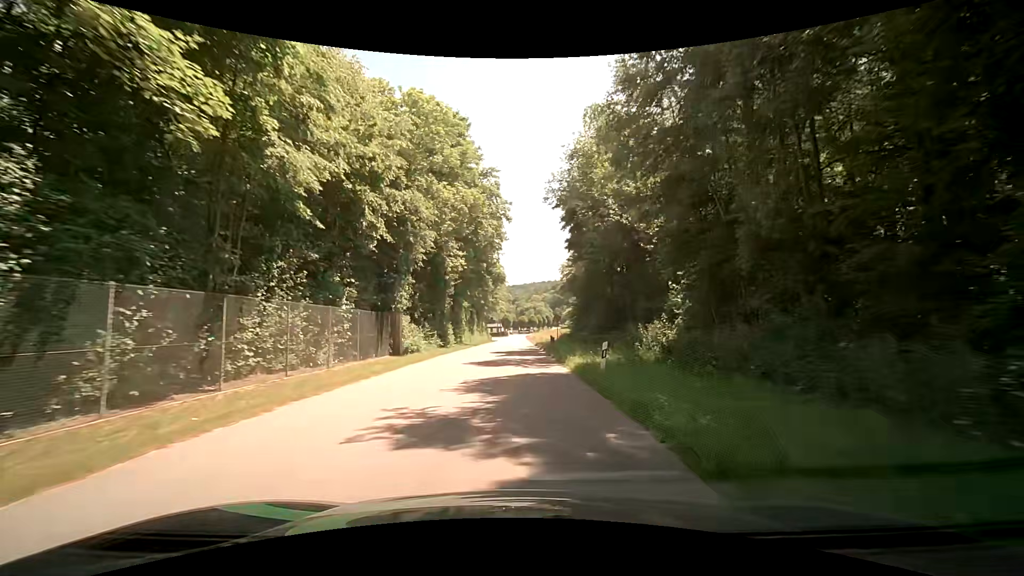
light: Day
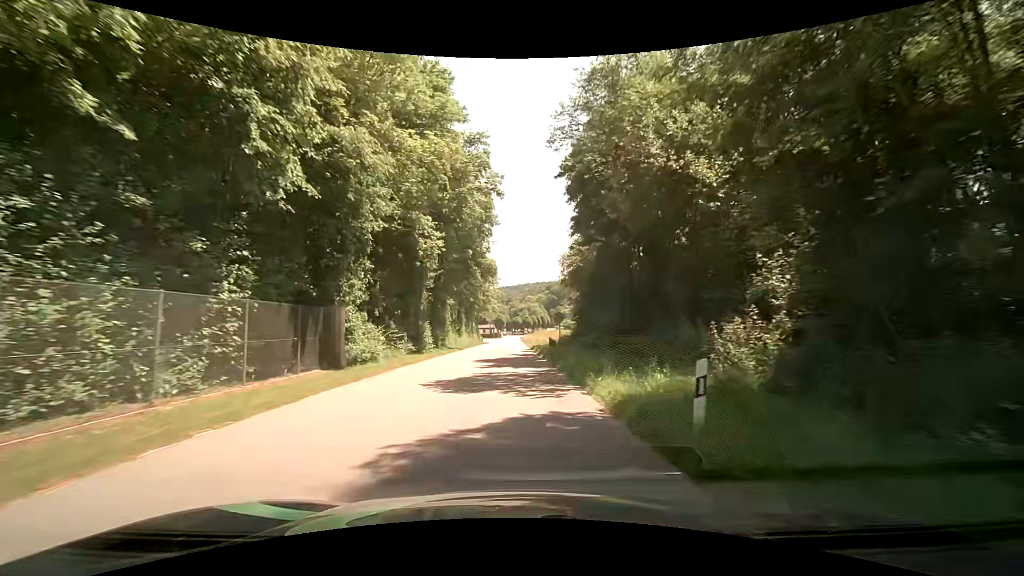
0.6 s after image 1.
(+0.1, +7.8) m; +2°
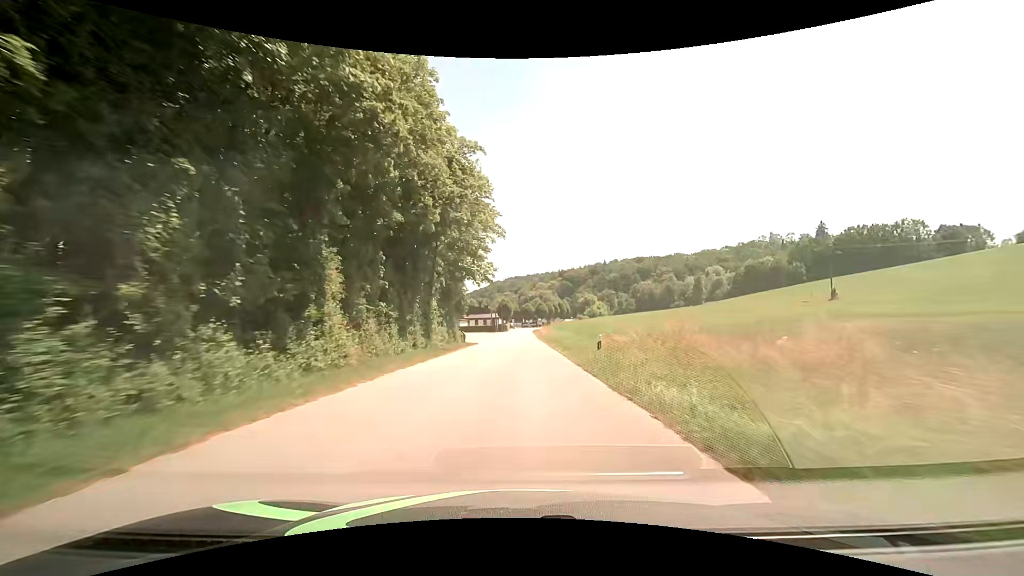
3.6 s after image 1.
(-1.5, +47.6) m; -2°
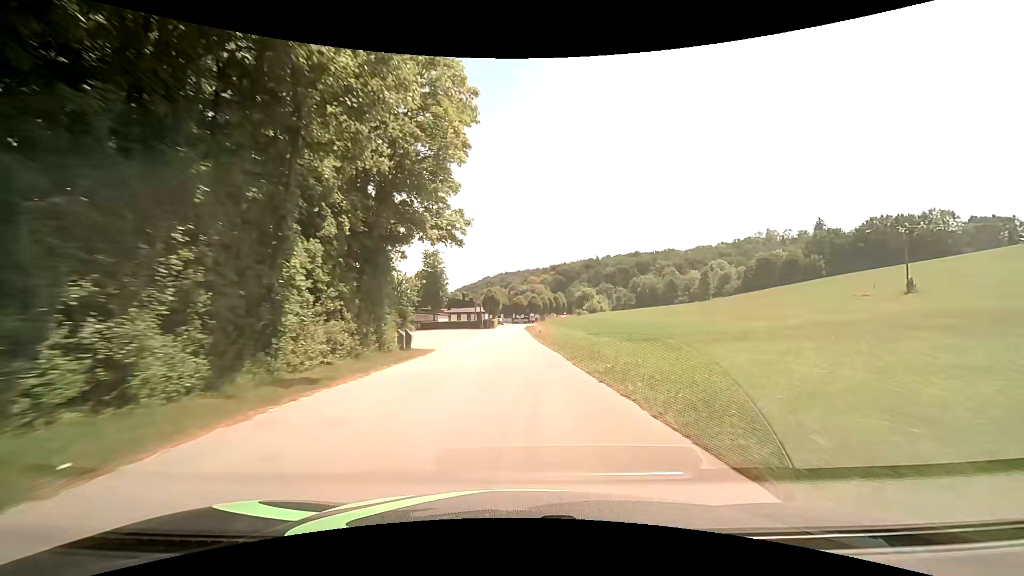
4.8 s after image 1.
(0.0, +20.5) m; +1°
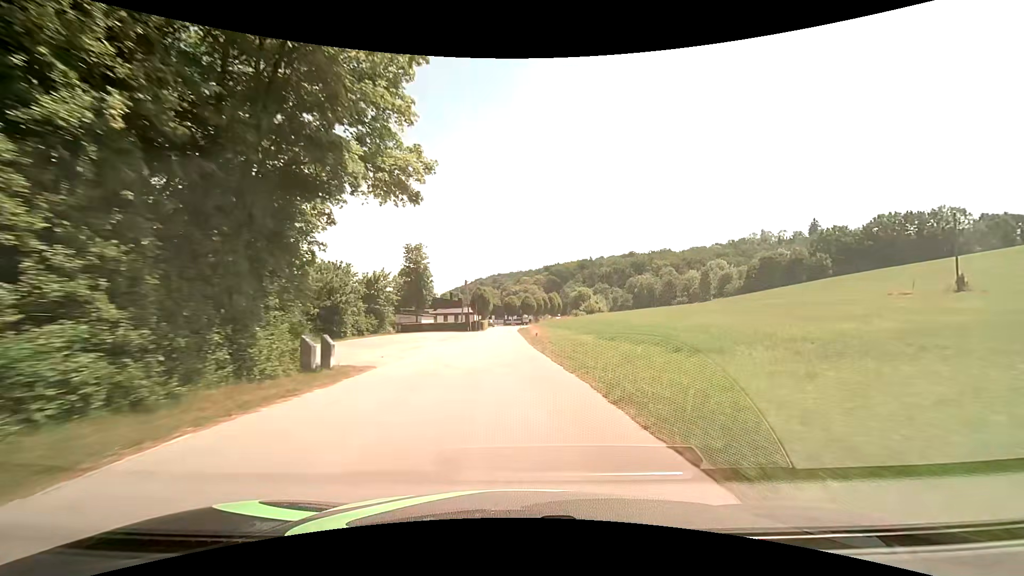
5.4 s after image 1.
(+0.1, +10.1) m; +1°
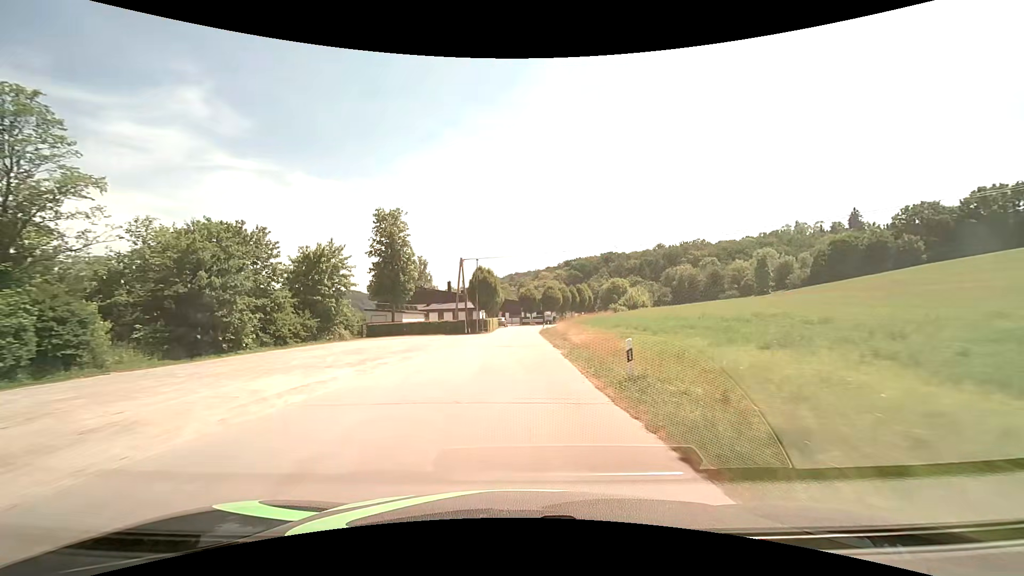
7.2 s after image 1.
(-0.5, +29.3) m; -2°
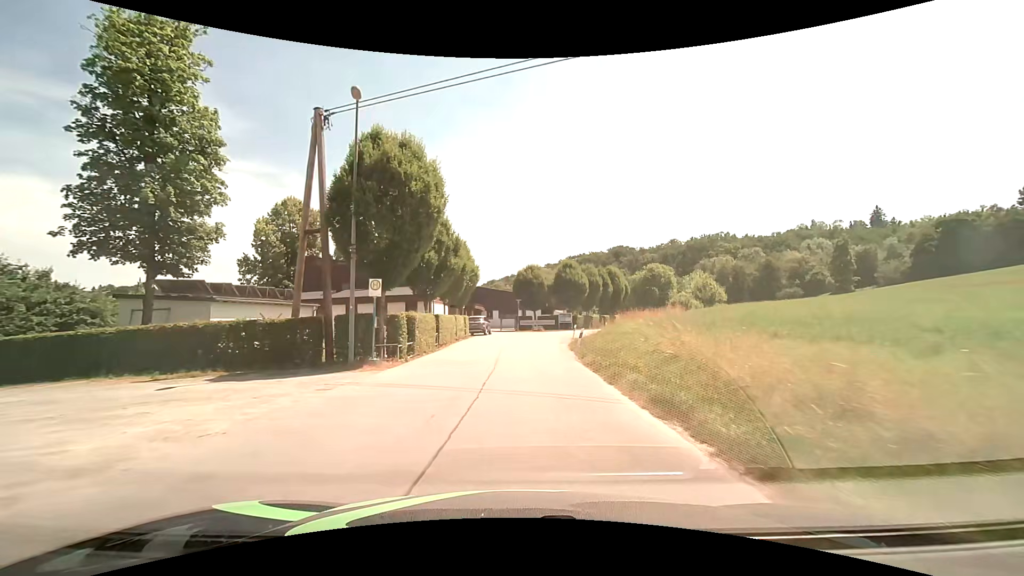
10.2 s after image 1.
(0.0, +41.4) m; 0°
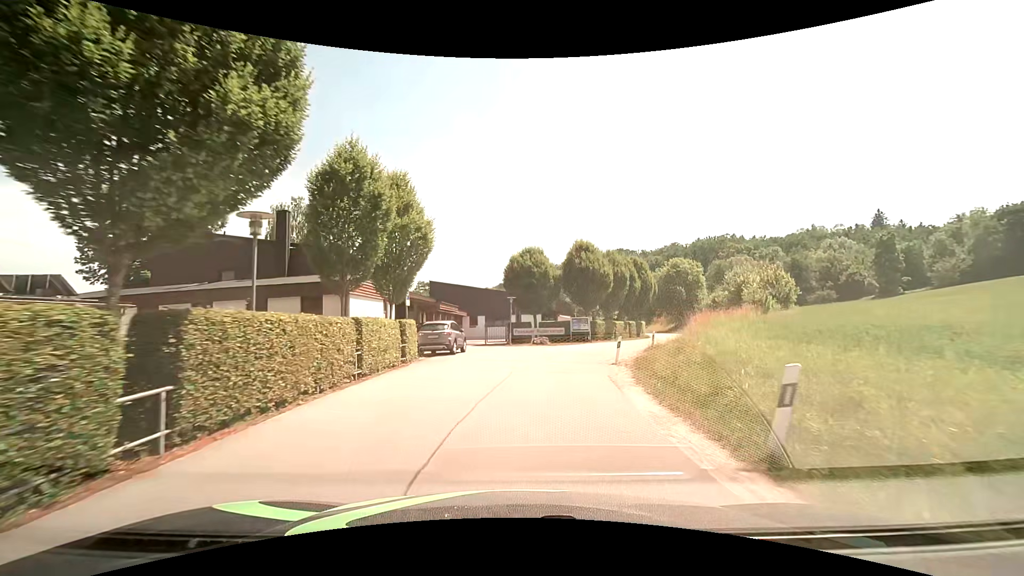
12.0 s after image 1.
(0.0, +17.6) m; +1°
(0, +10) (+1, +20) (+4, +29) (+9, +38) (+14, +47) (+17, +56) (+19, +66) (+19, +76) (+19, +86) (+19, +96) m
